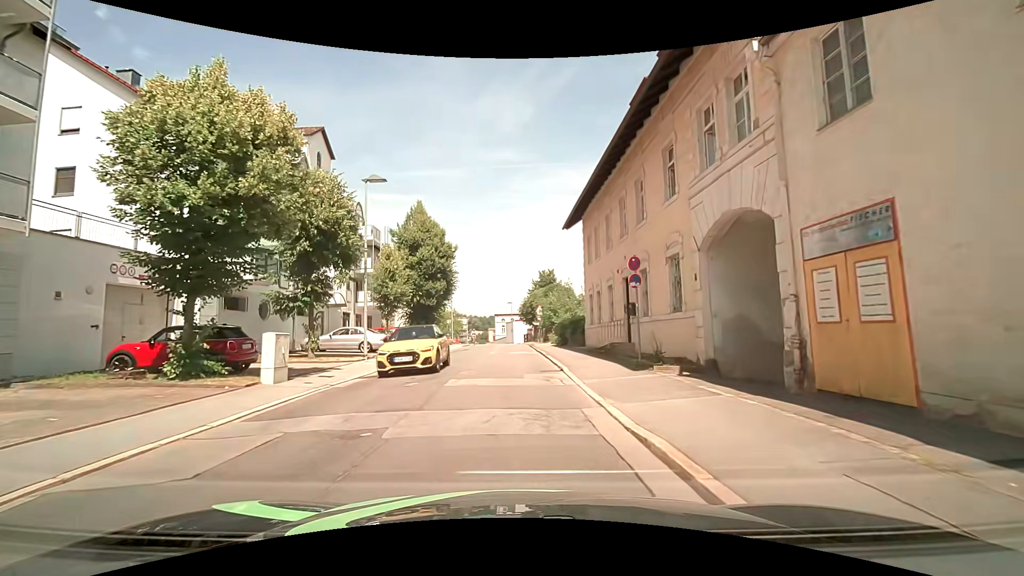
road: residential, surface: asphalt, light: Day
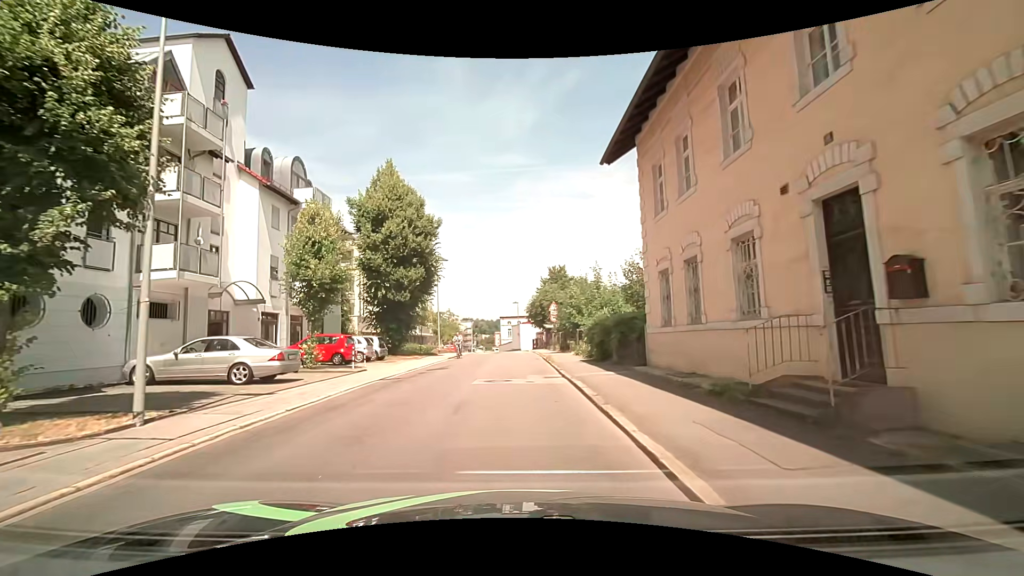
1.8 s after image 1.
(+0.1, +13.2) m; -1°
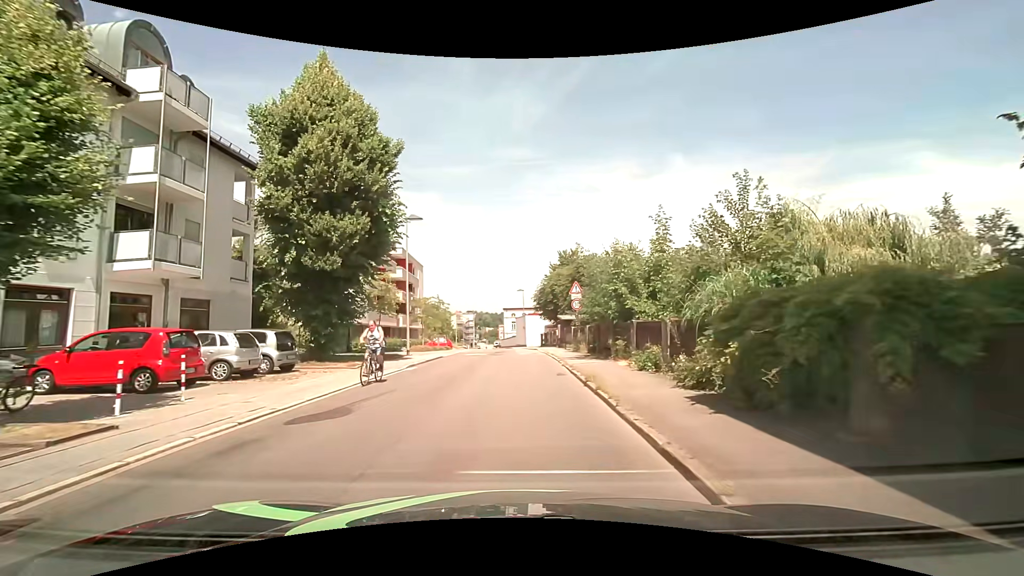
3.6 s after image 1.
(-0.1, +13.2) m; 0°
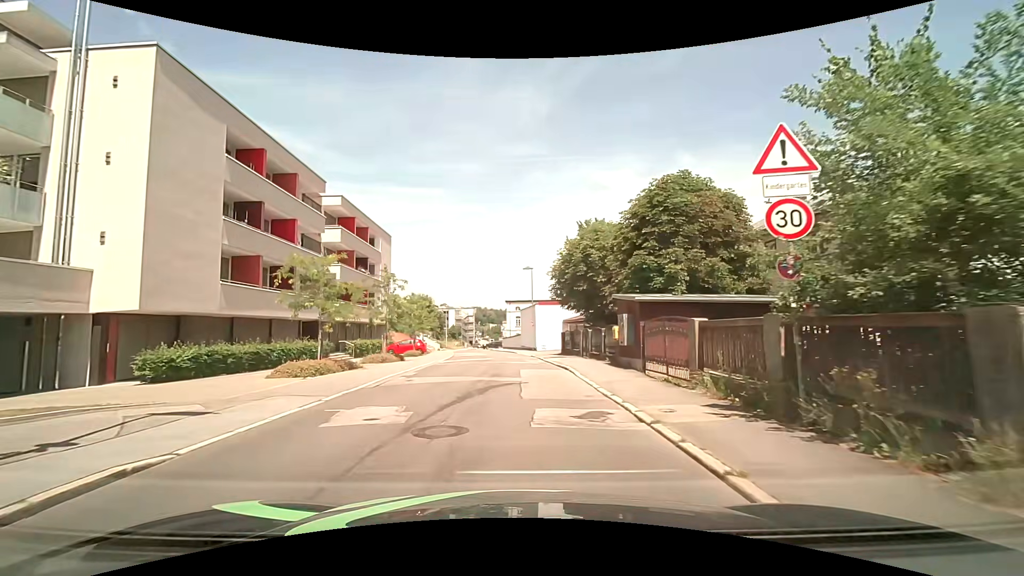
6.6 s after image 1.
(-0.3, +23.0) m; -1°
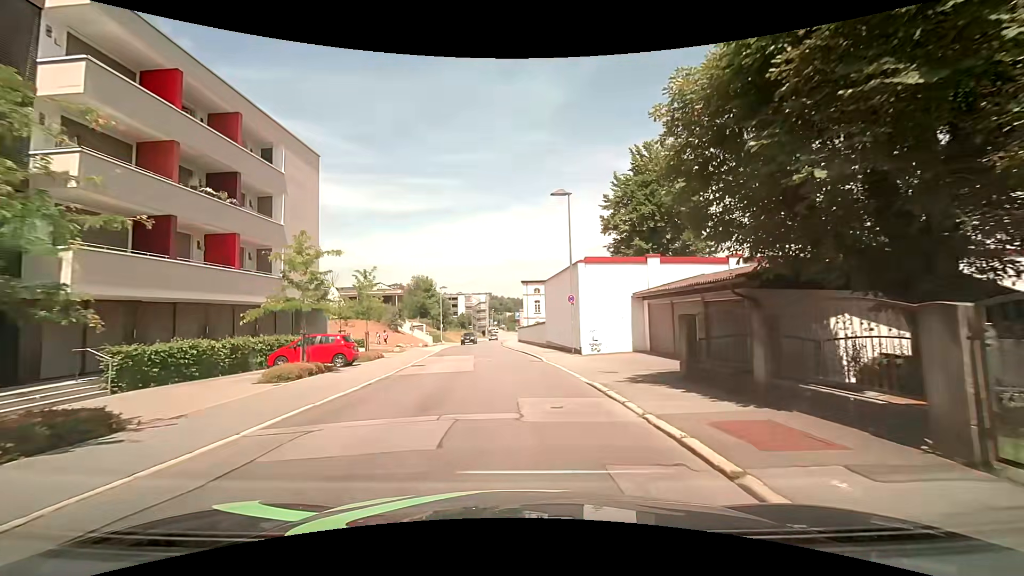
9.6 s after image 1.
(-0.2, +24.3) m; -2°
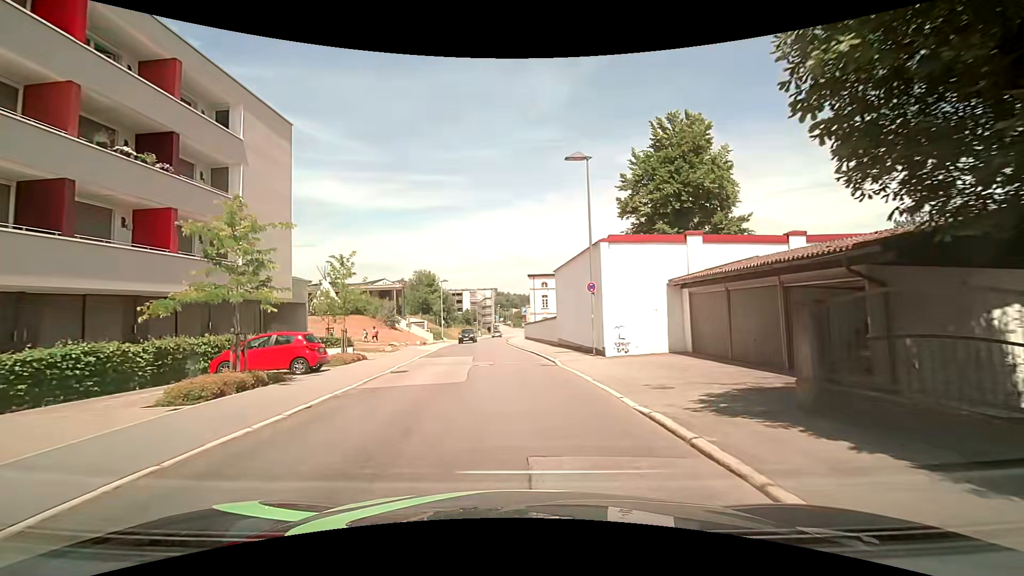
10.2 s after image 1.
(0.0, +4.8) m; -1°
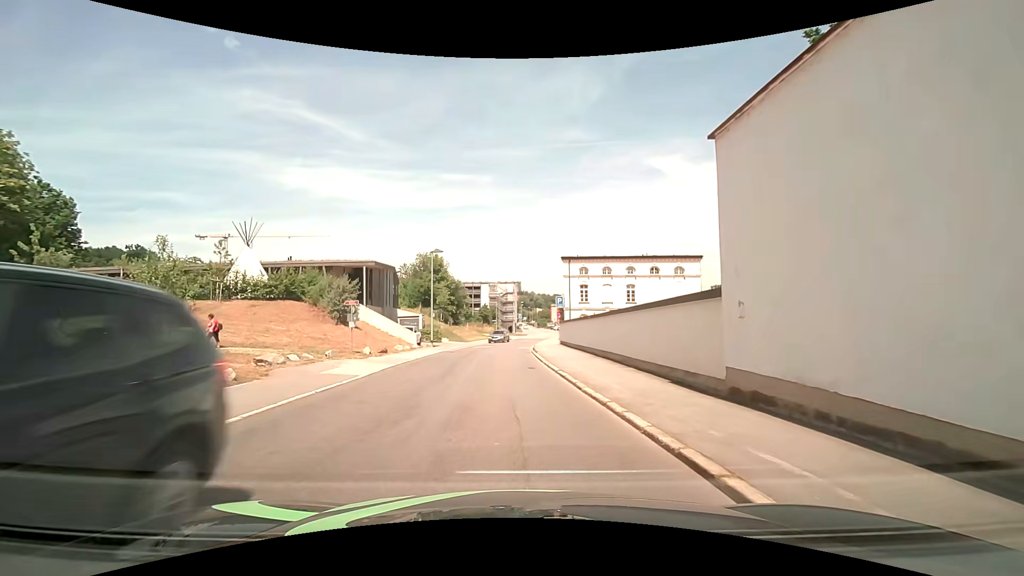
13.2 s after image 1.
(-0.6, +23.0) m; -2°
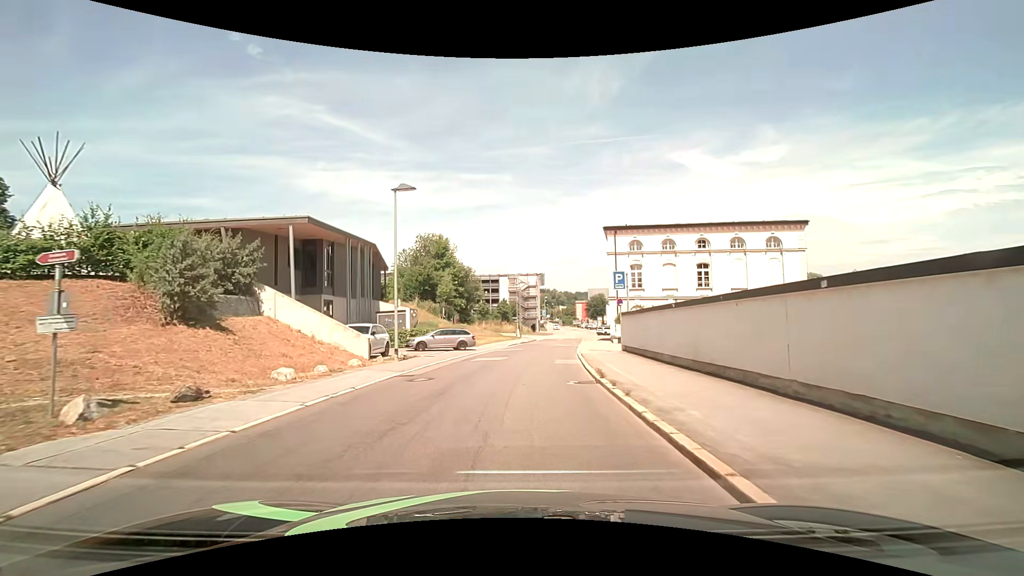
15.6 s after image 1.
(-0.5, +18.2) m; -3°
(0, +10) (+1, +20) (+1, +30) (+3, +40) (+5, +50) (+6, +60) (+7, +70) (+9, +79) (+10, +89) (+12, +99) m
